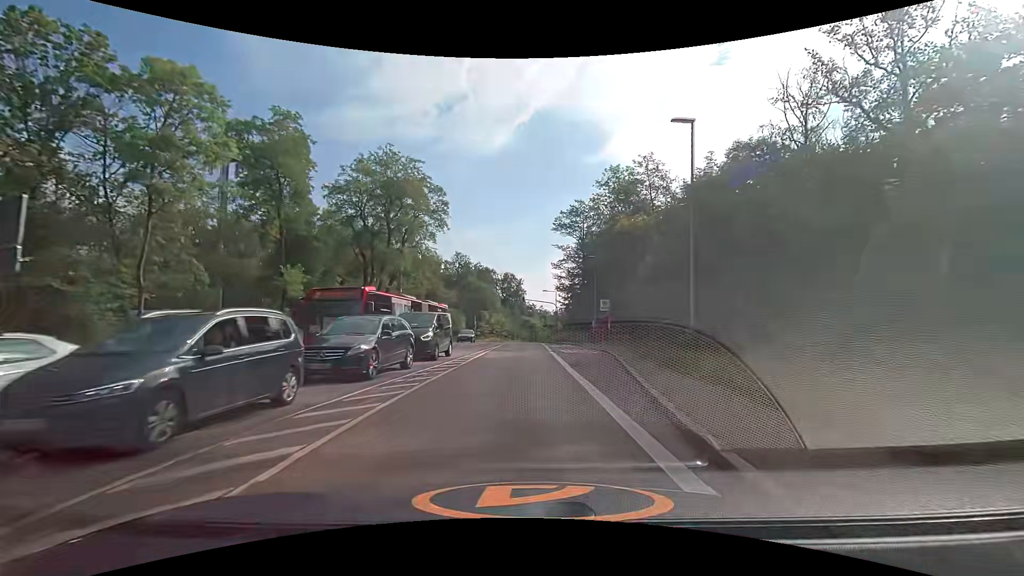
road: secondary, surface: asphalt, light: Day
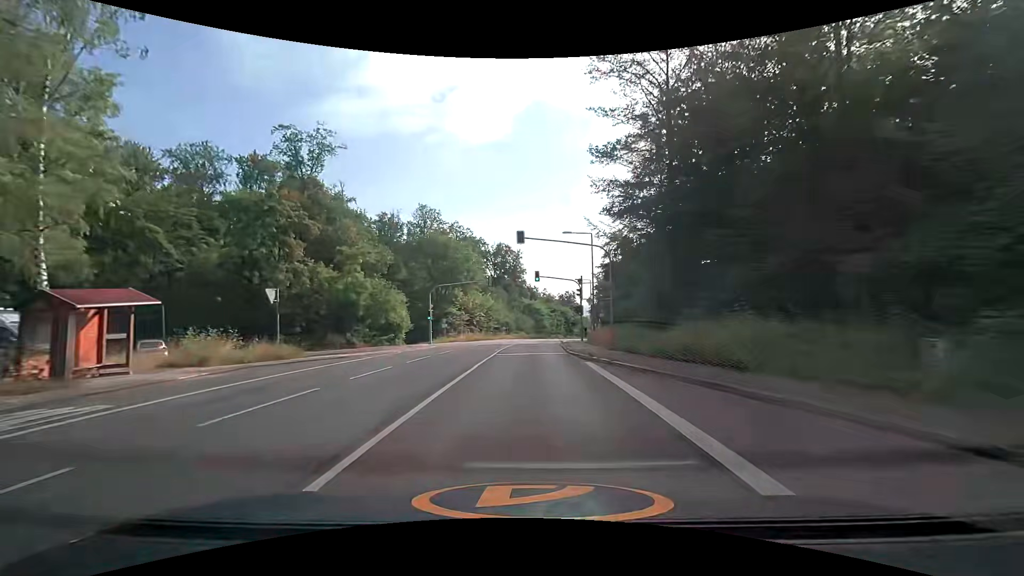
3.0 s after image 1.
(-0.1, +43.9) m; 0°
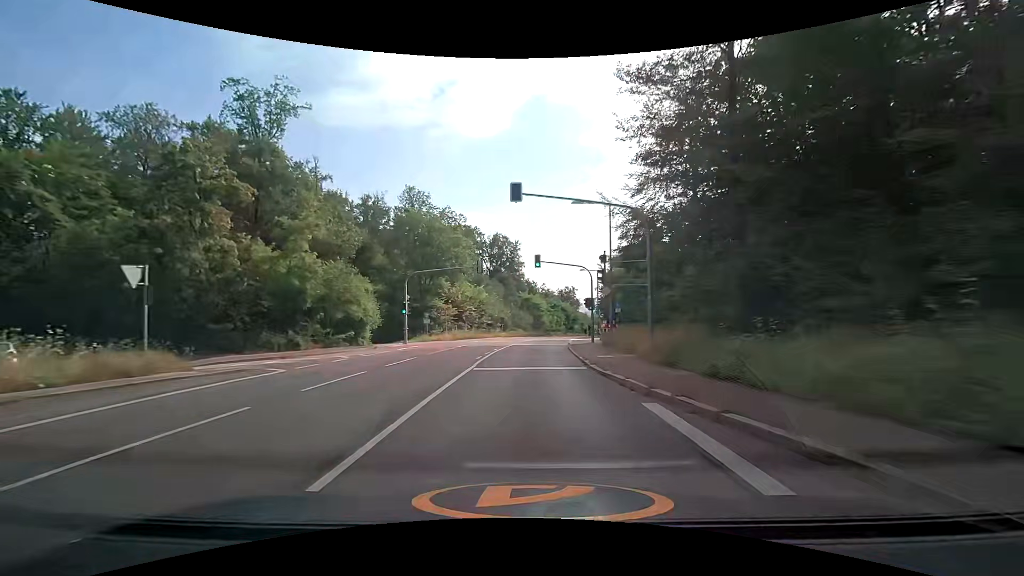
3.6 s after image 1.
(0.0, +8.8) m; 0°
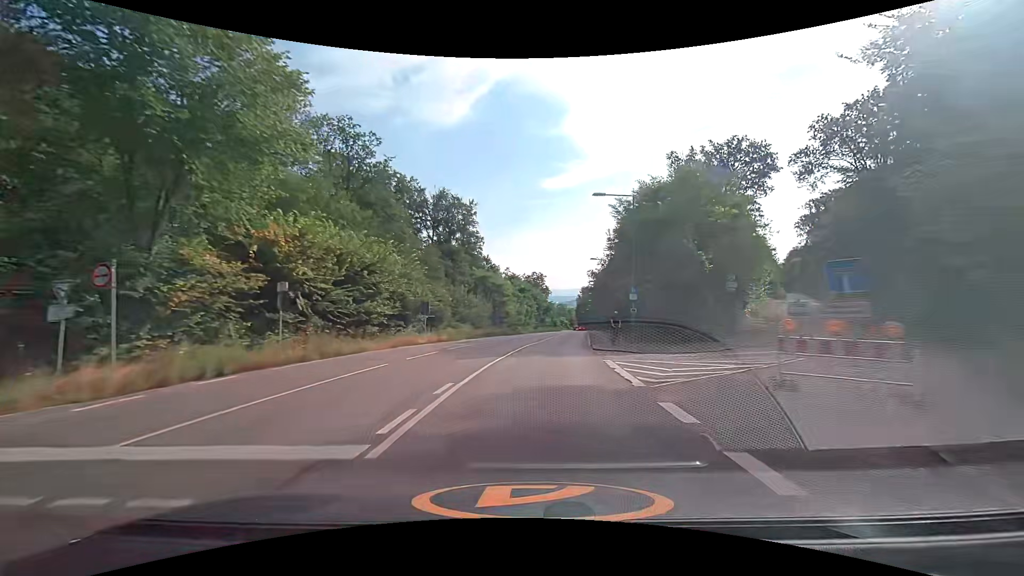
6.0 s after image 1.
(+0.7, +34.9) m; +4°
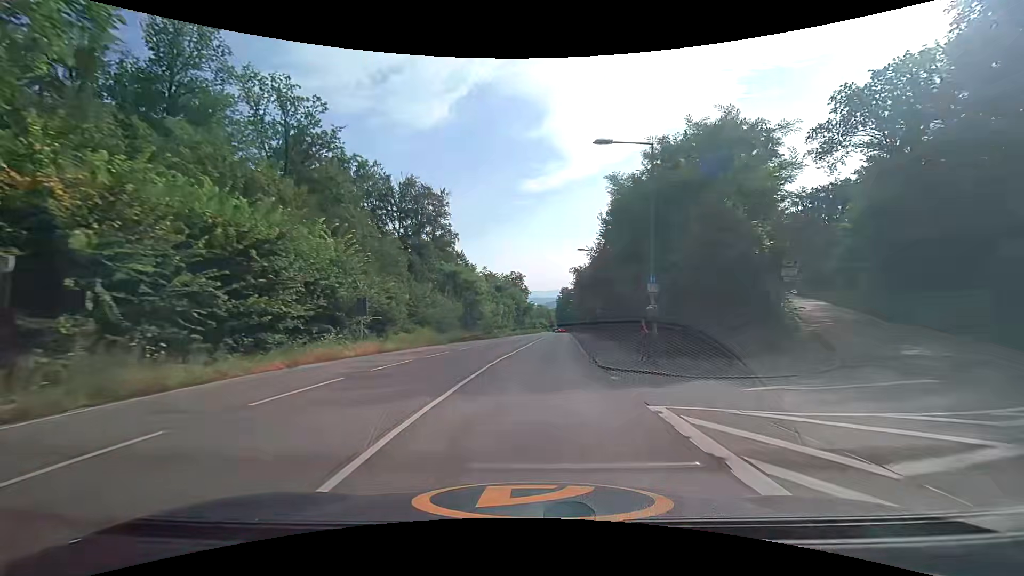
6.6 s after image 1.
(+0.2, +8.6) m; +2°
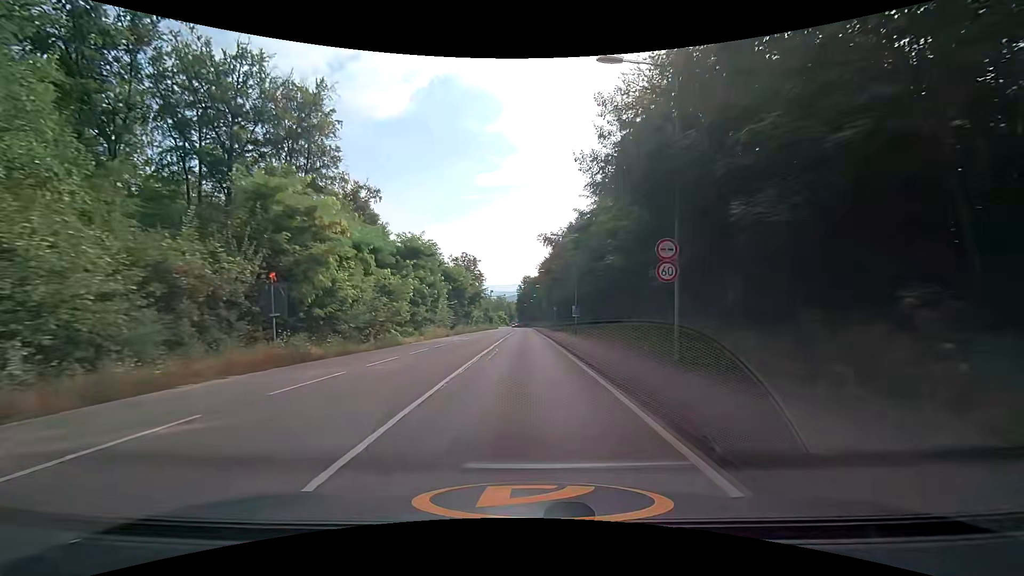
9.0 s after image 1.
(+1.8, +34.3) m; +4°
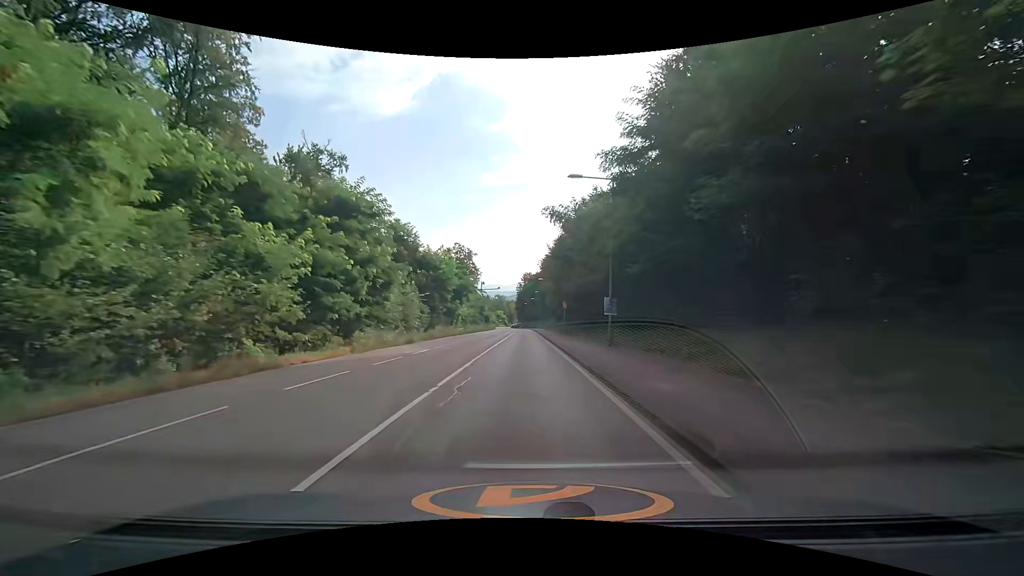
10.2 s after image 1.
(+0.2, +17.1) m; +1°
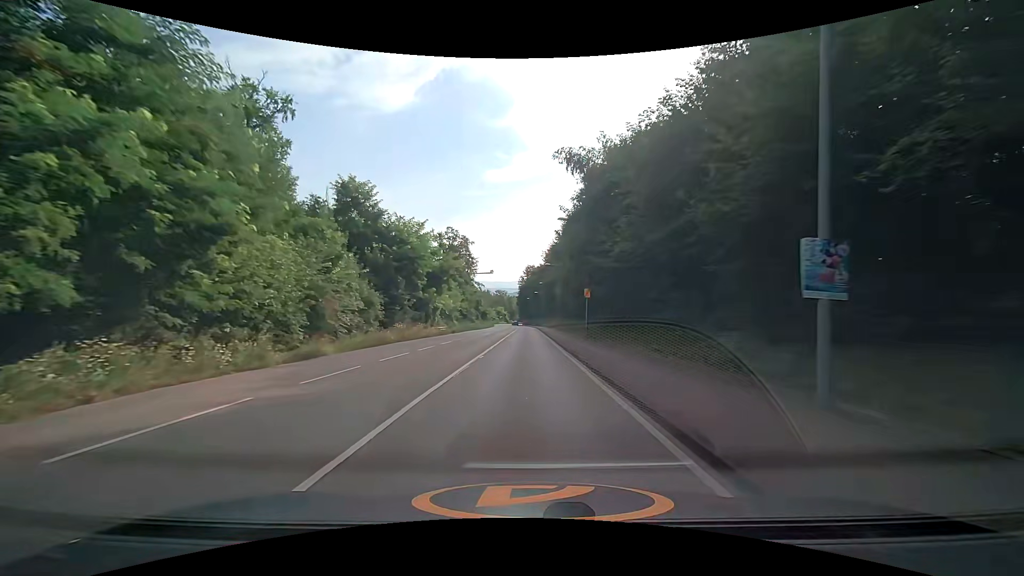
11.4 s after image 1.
(-0.2, +17.4) m; -1°
